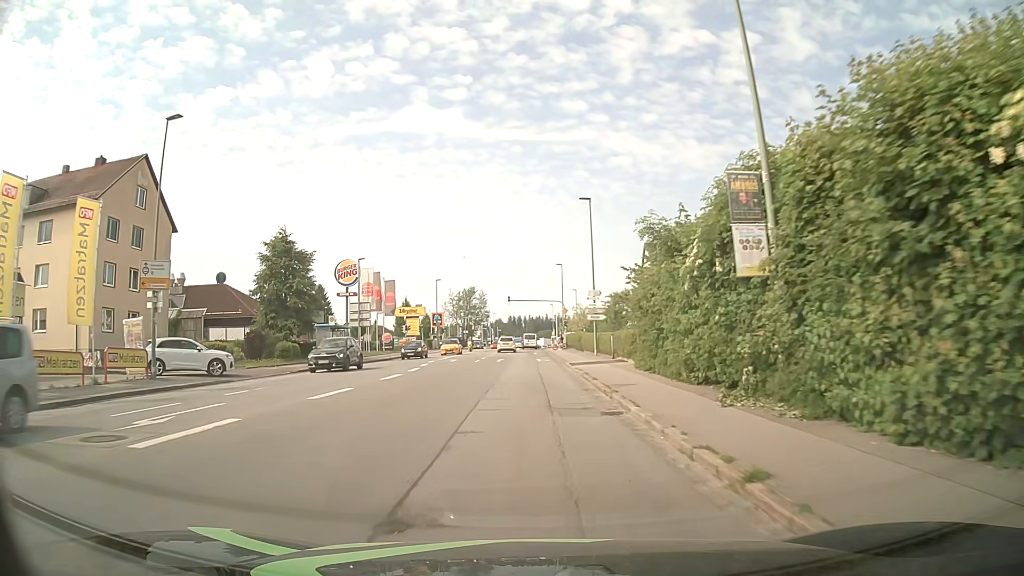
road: tertiary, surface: asphalt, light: Day
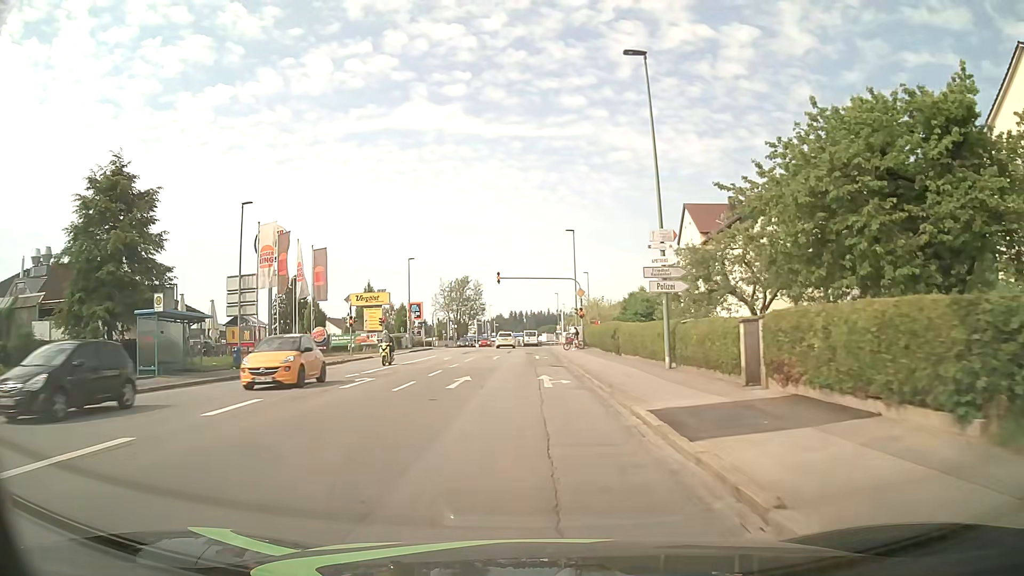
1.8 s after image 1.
(-0.1, +23.1) m; 0°
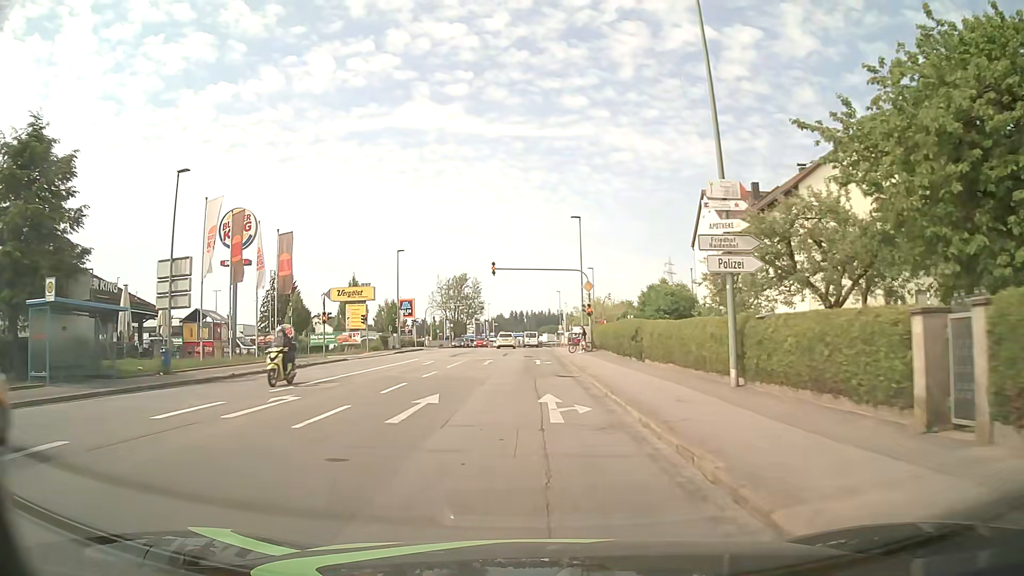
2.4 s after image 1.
(0.0, +6.7) m; 0°
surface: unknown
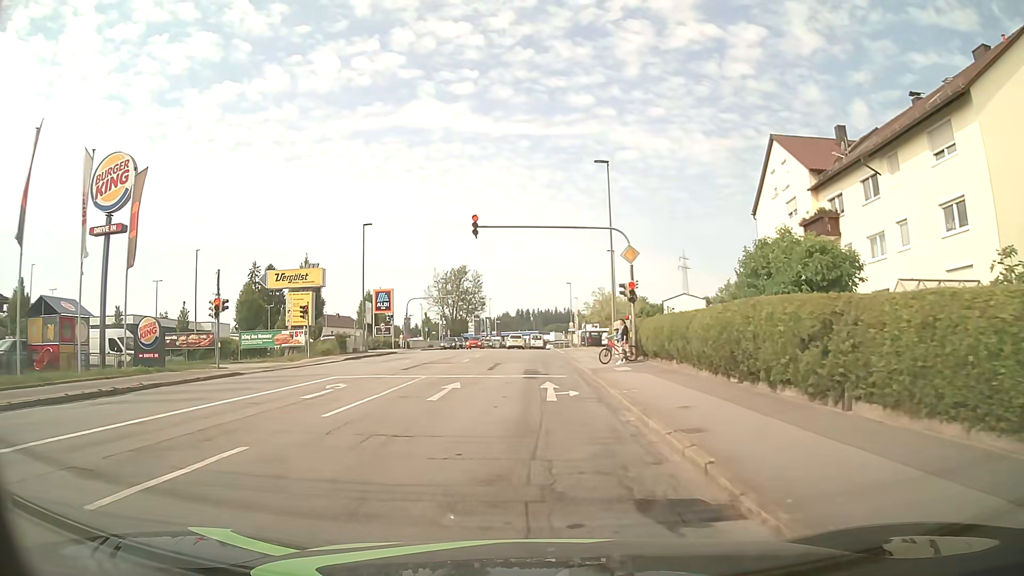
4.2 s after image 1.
(-0.2, +16.4) m; -1°
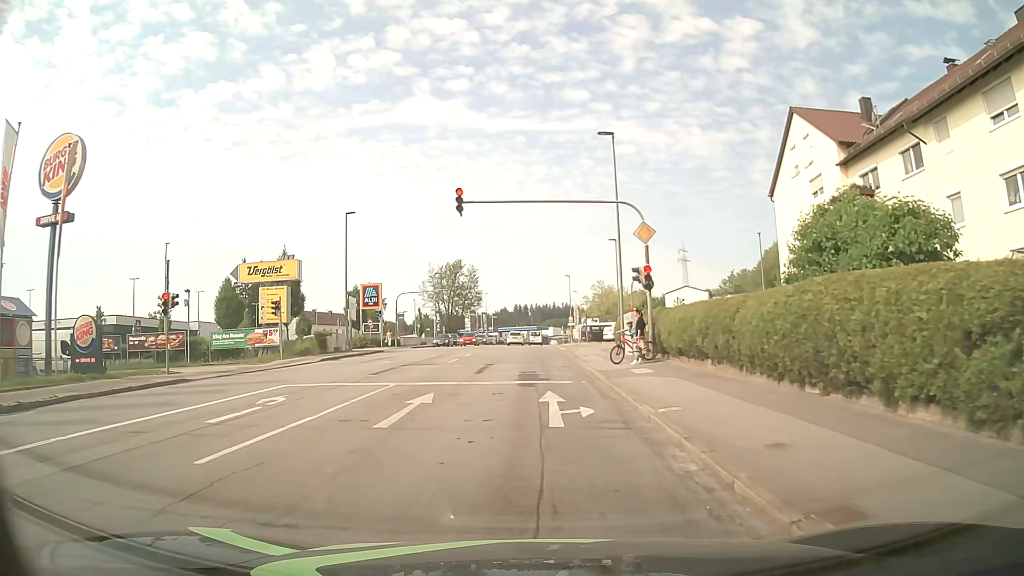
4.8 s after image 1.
(0.0, +4.2) m; +1°
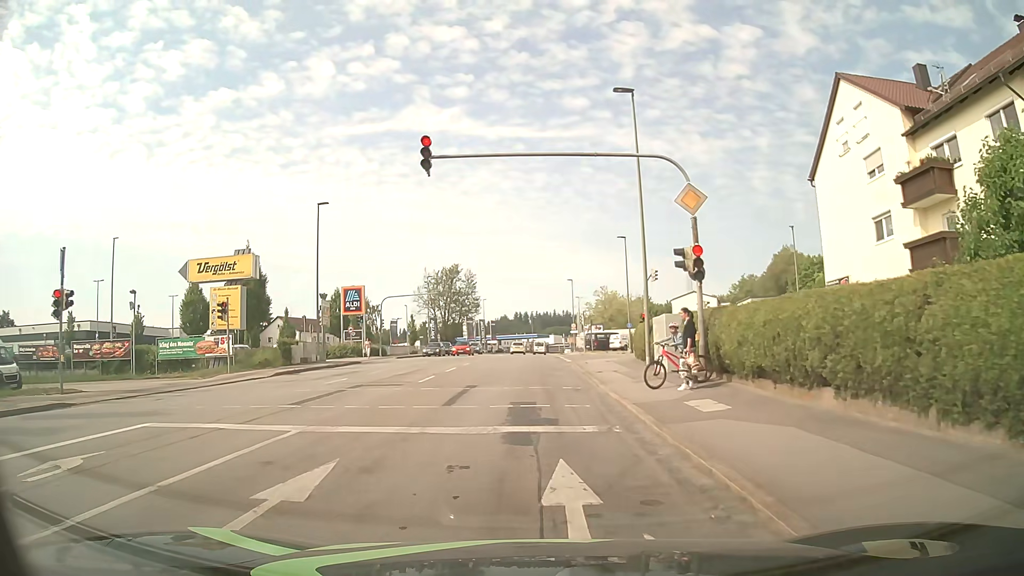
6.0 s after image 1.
(-0.1, +6.6) m; -1°
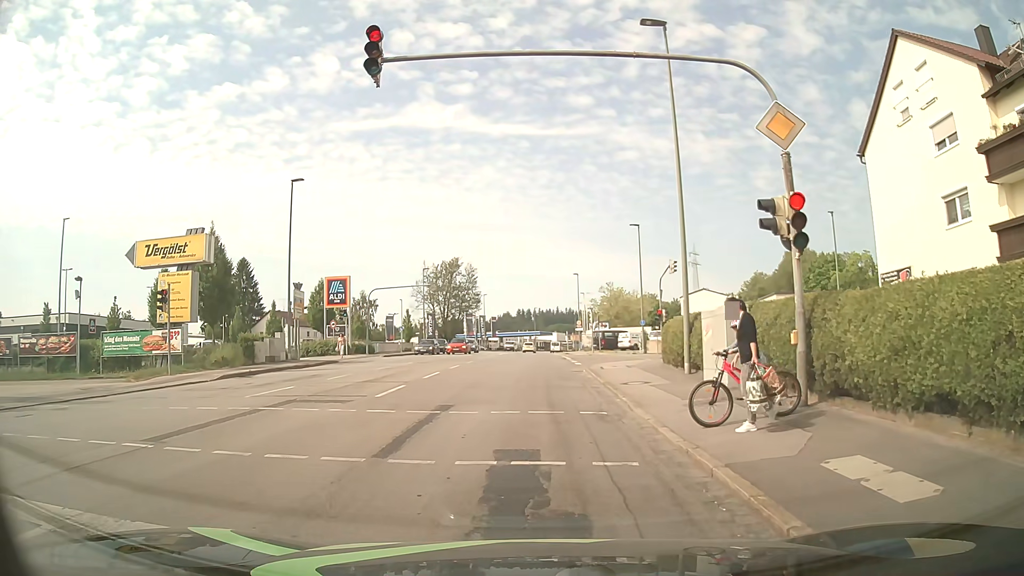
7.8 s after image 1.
(0.0, +5.4) m; -2°
